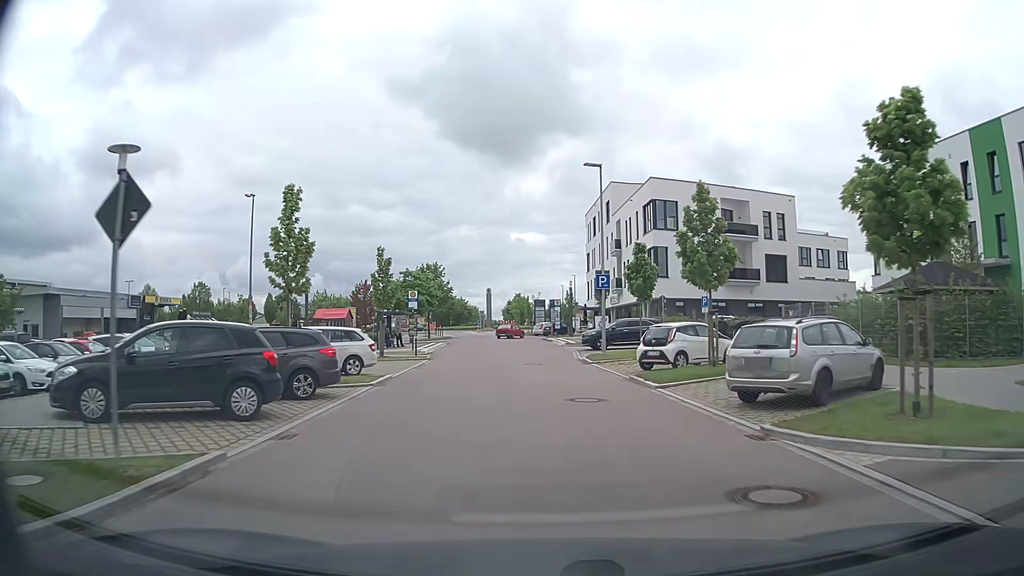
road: tertiary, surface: asphalt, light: Day
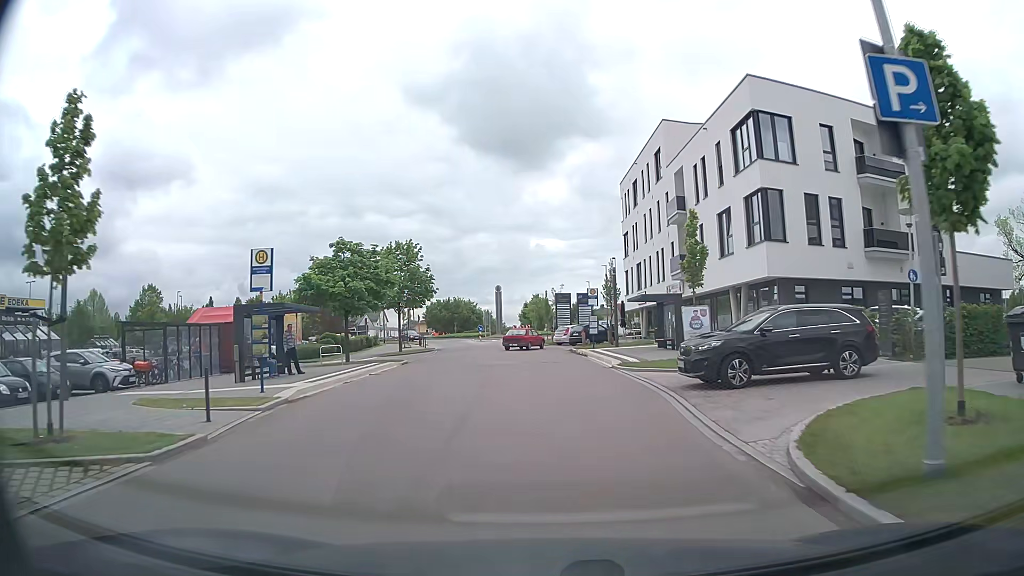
(-0.1, +23.3) m; -1°
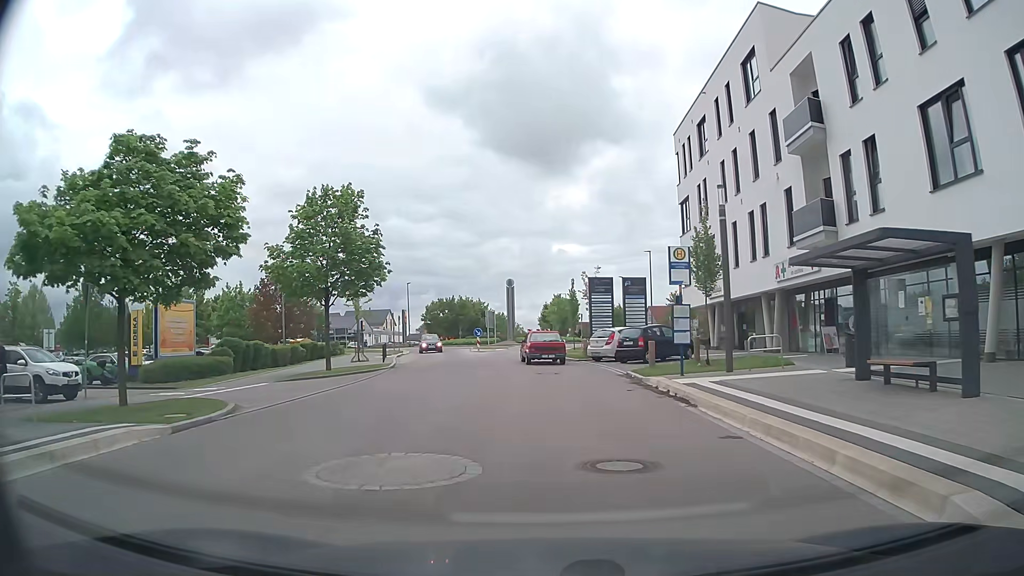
(-0.2, +20.2) m; -2°
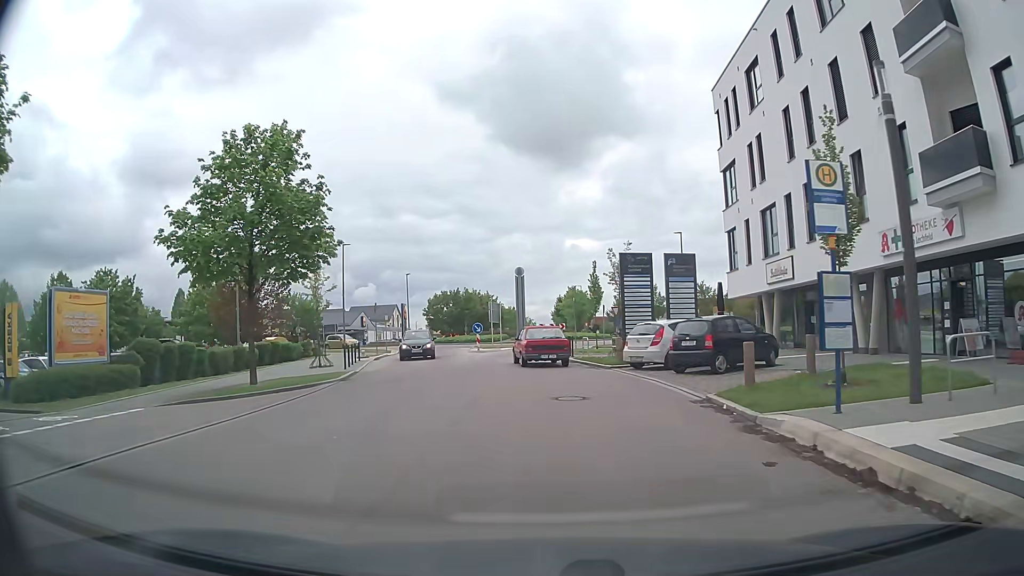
(-0.1, +9.0) m; -1°
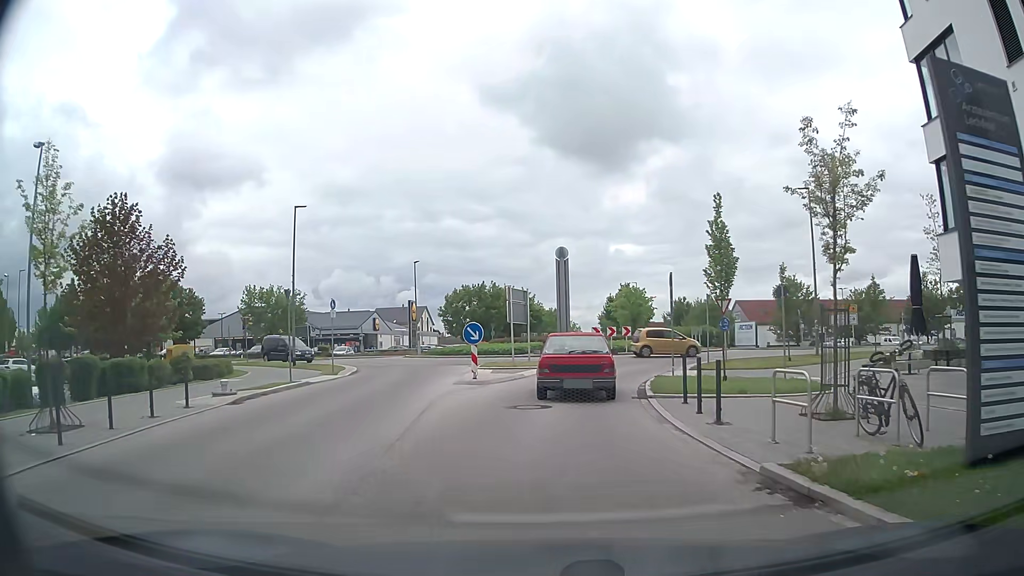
(-0.5, +19.9) m; -4°
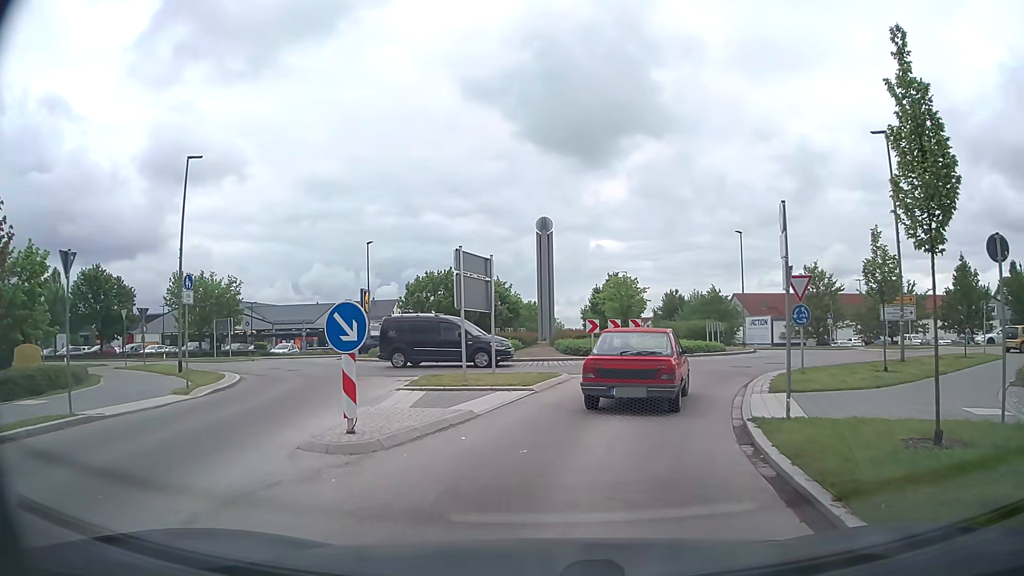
(+0.1, +10.6) m; +1°
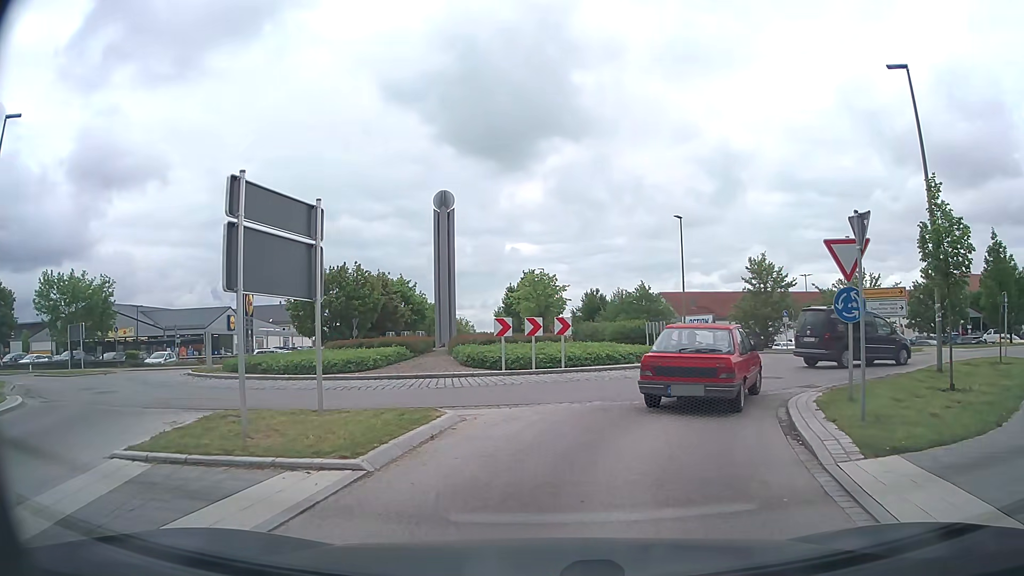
(+0.5, +7.8) m; +7°
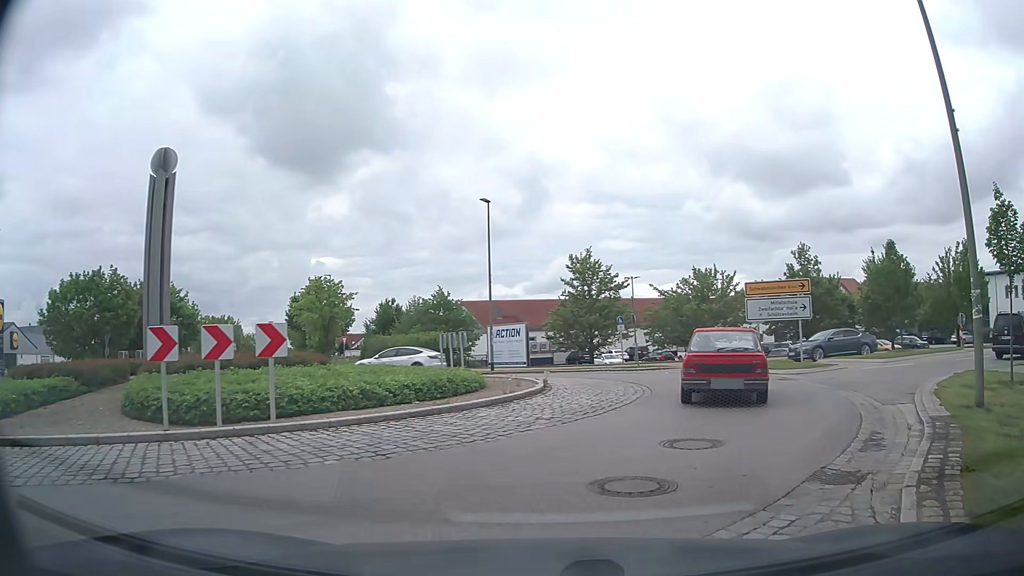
(+1.1, +9.4) m; +18°
(+2, +10) (+4, +19) (0, +28) (-8, +35) (-15, +42) (-20, +50) (-24, +60) (-28, +69) (-32, +78) (-36, +87) m
